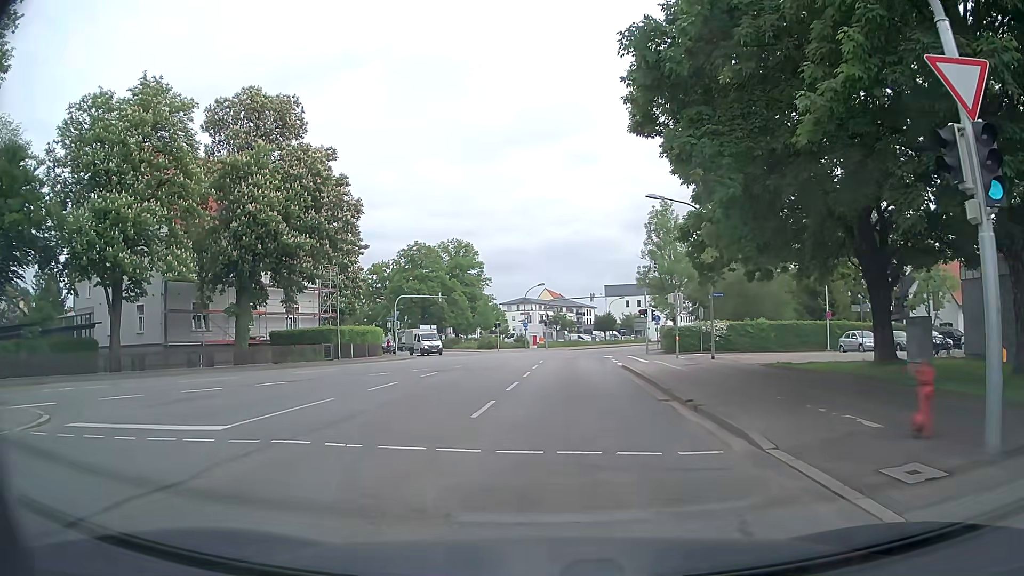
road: secondary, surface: asphalt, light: Day
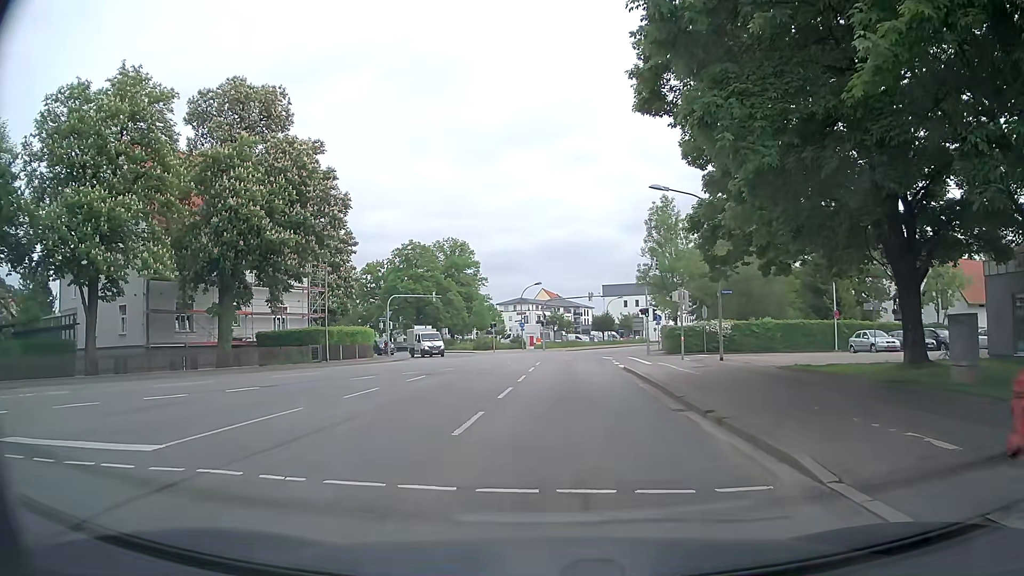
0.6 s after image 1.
(0.0, +2.0) m; +1°
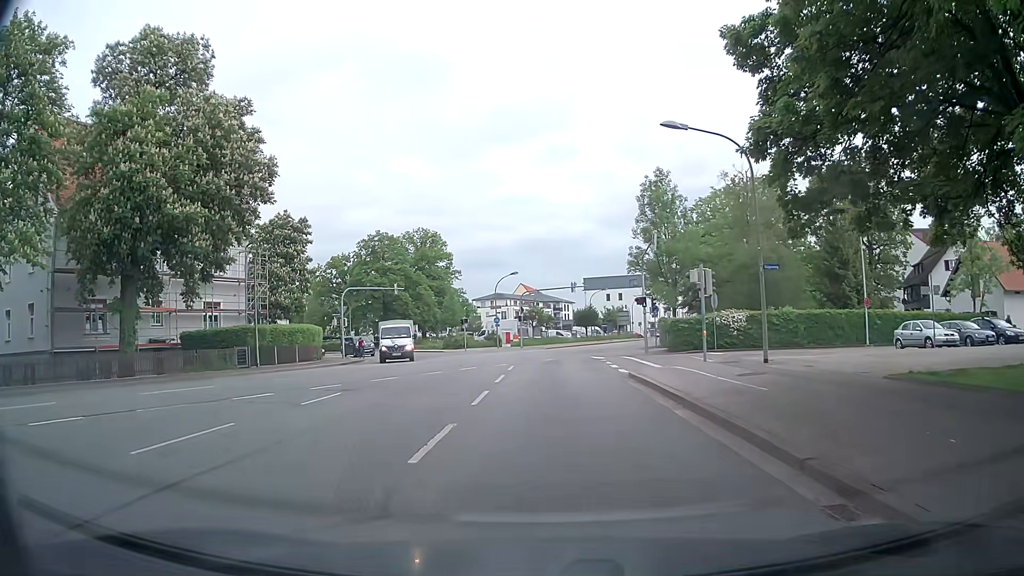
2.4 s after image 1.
(+0.1, +8.3) m; +2°
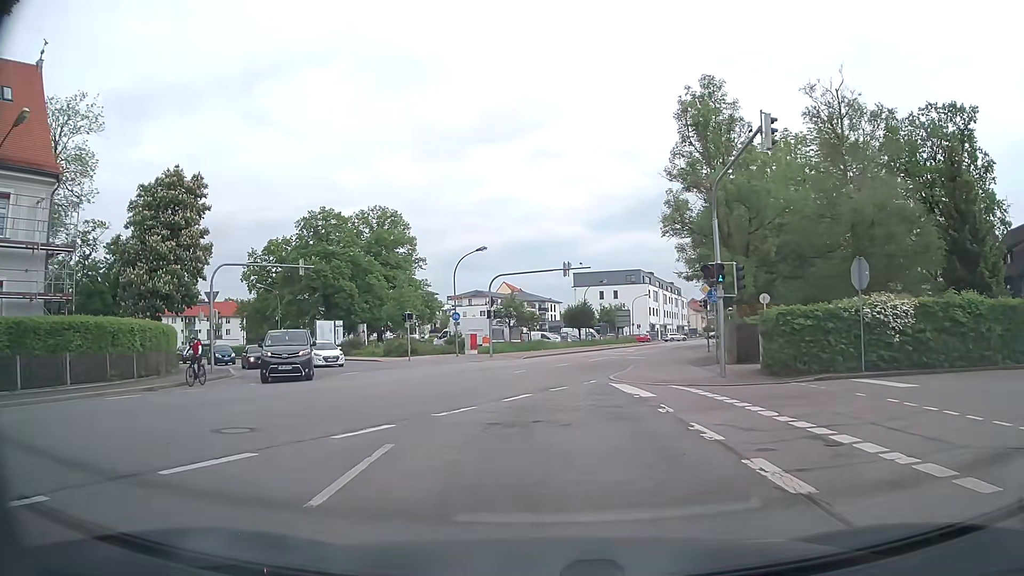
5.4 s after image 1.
(+0.3, +20.2) m; +1°
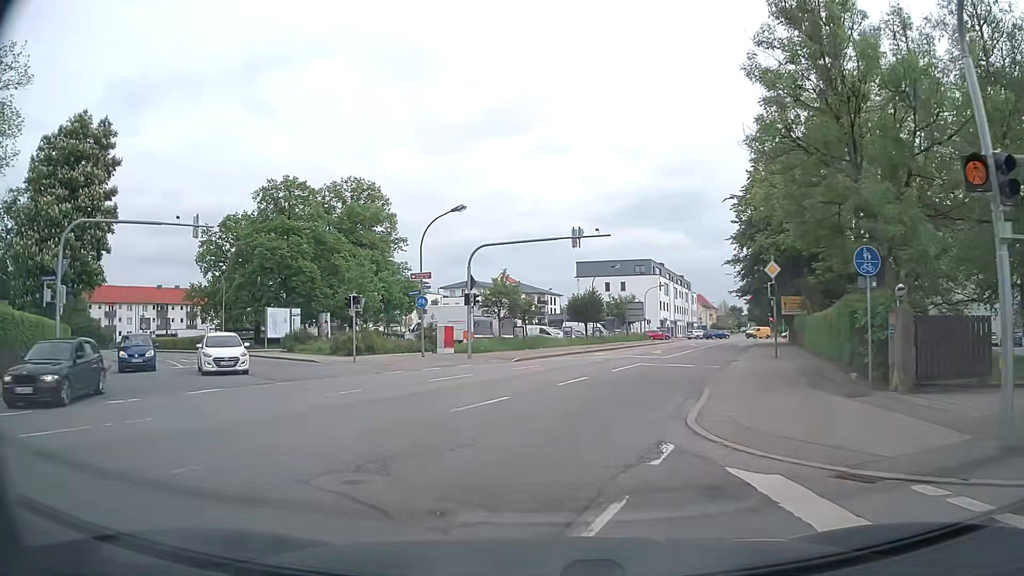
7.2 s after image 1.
(0.0, +12.8) m; 0°
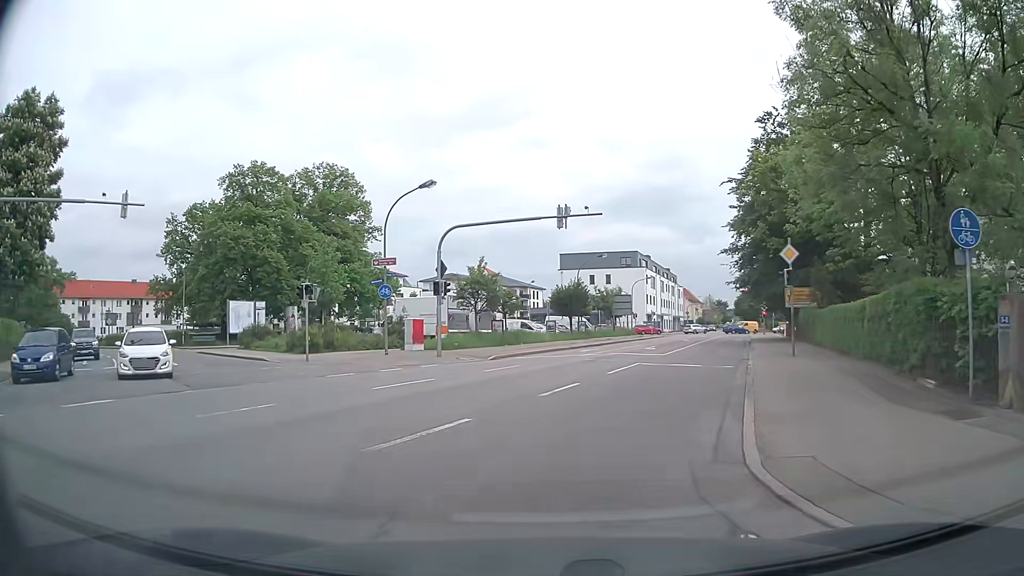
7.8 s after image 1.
(0.0, +4.2) m; +2°
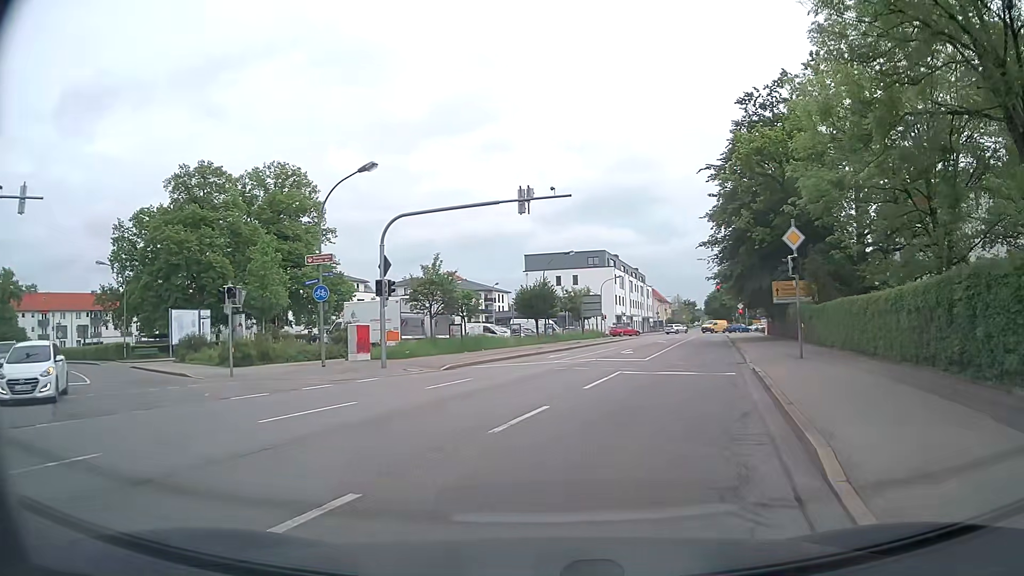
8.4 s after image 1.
(+0.1, +4.2) m; +3°
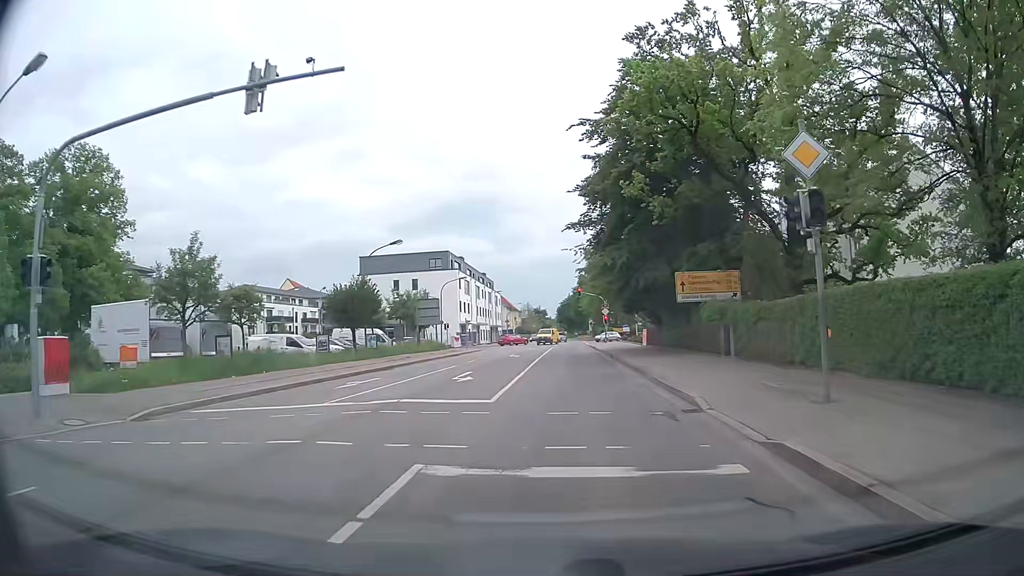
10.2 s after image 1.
(+1.4, +12.0) m; +13°
(0, +10) (+1, +20) (+1, +30) (+1, +40) (+2, +50) (+2, +60) (+2, +70) (+3, +80) (+3, +90) (+4, +100) m
